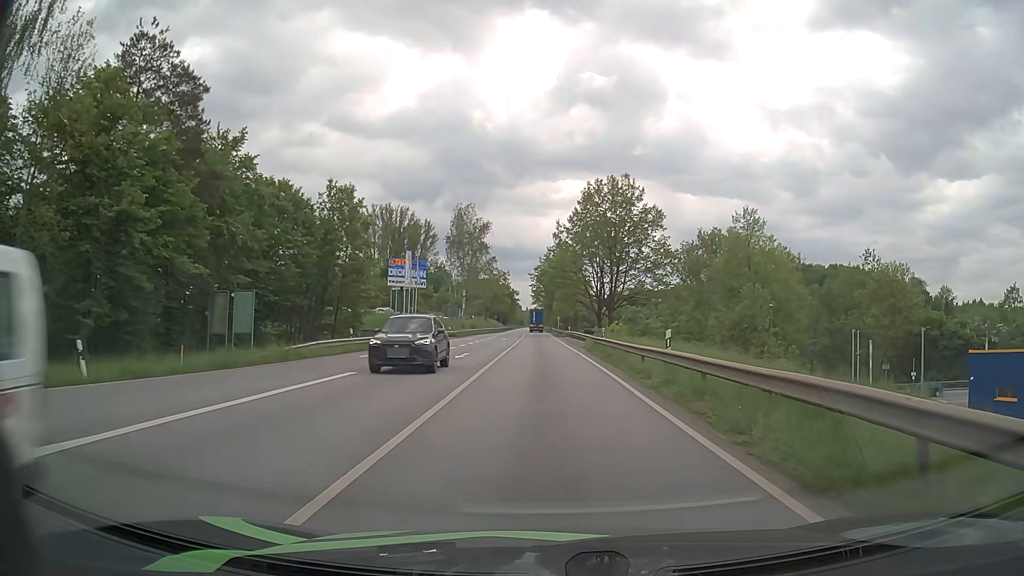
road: primary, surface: asphalt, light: Day
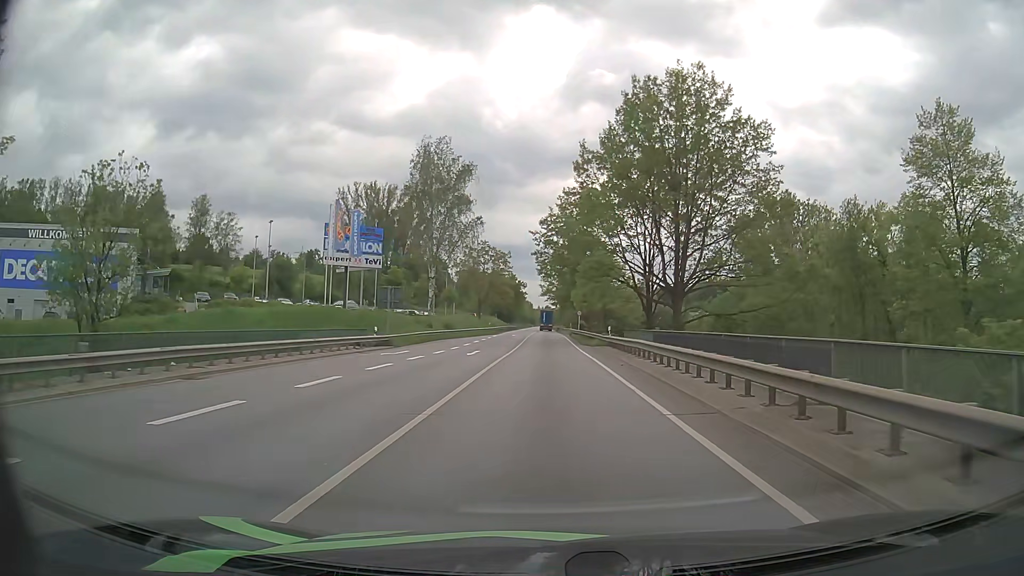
(-0.3, +37.8) m; -1°
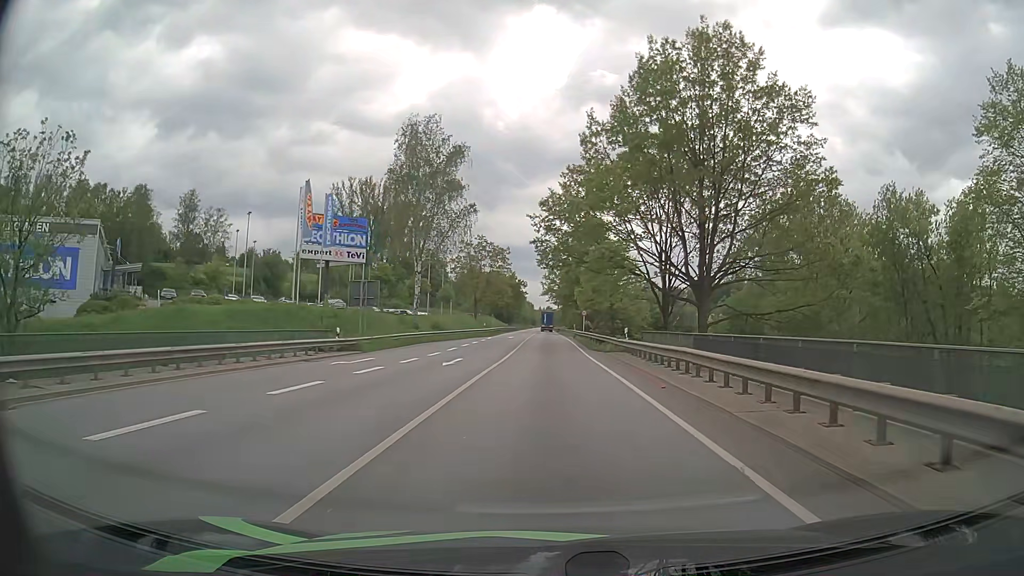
(0.0, +7.6) m; 0°
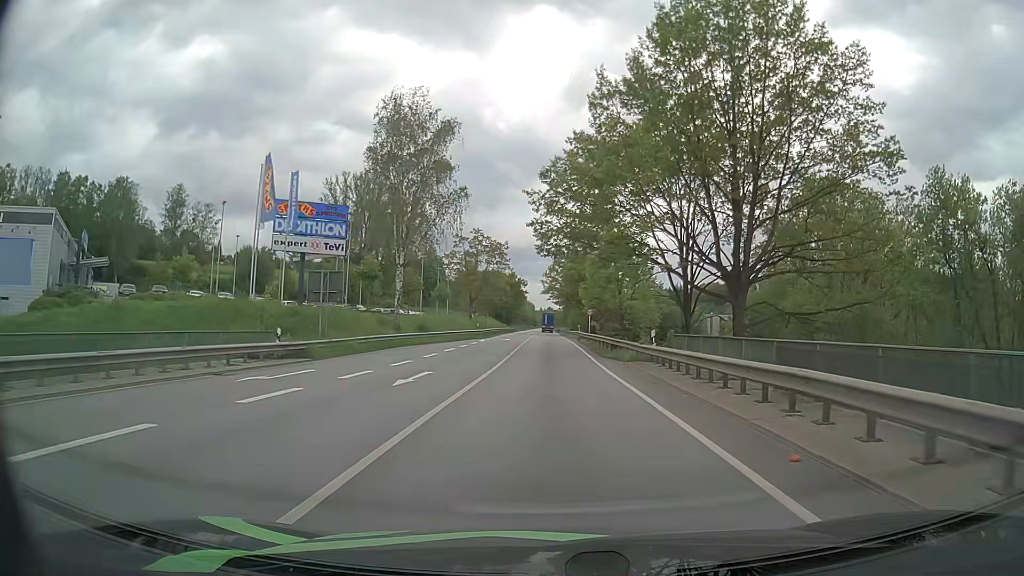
(0.0, +7.6) m; 0°
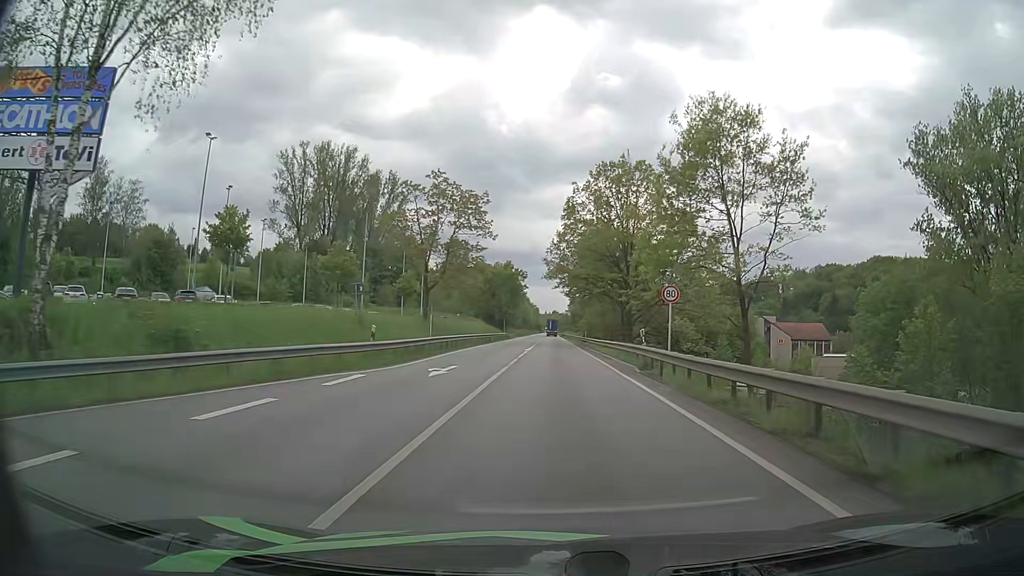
(-0.1, +38.4) m; 0°
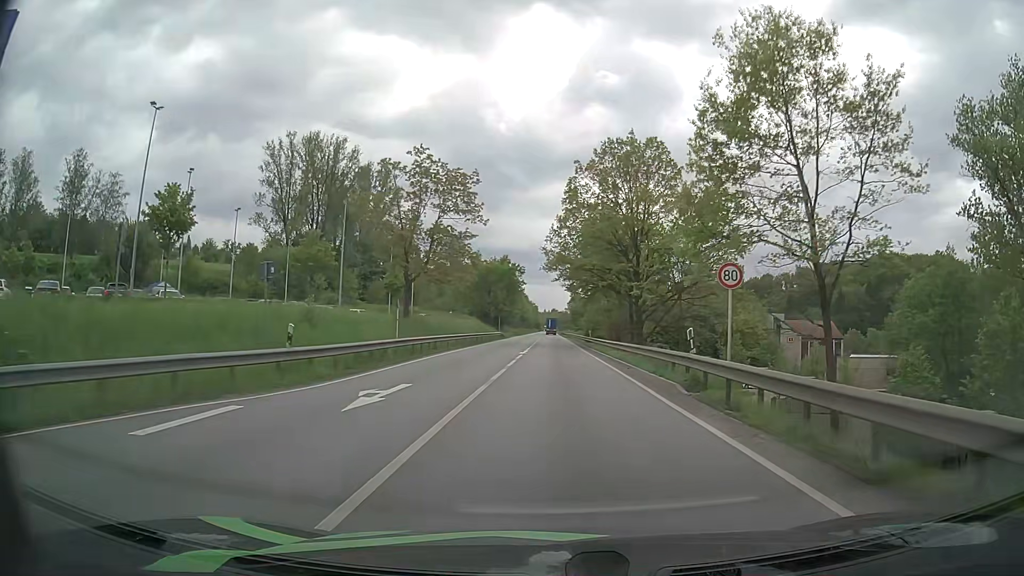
(-0.1, +7.7) m; 0°
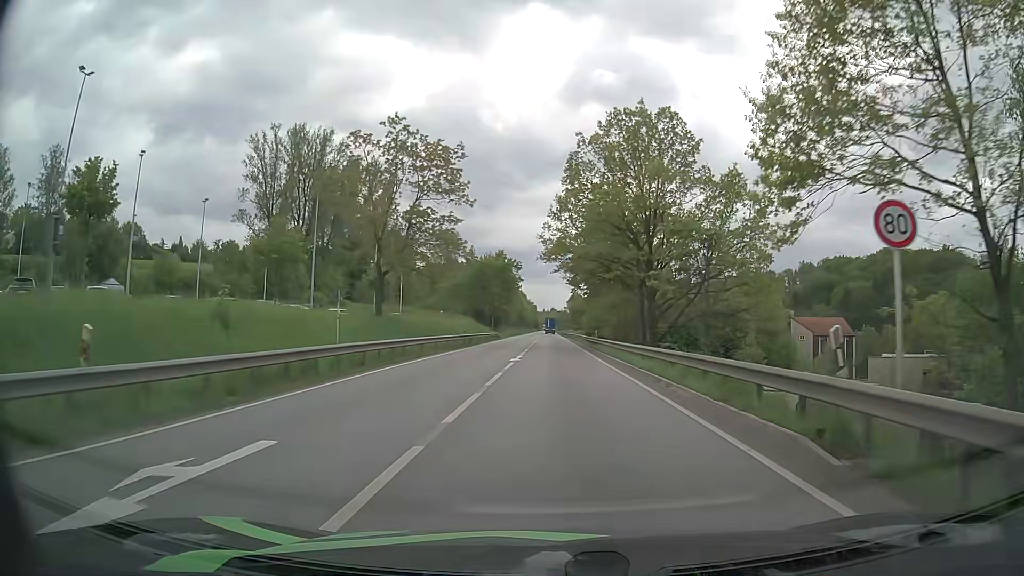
(0.0, +7.9) m; +1°
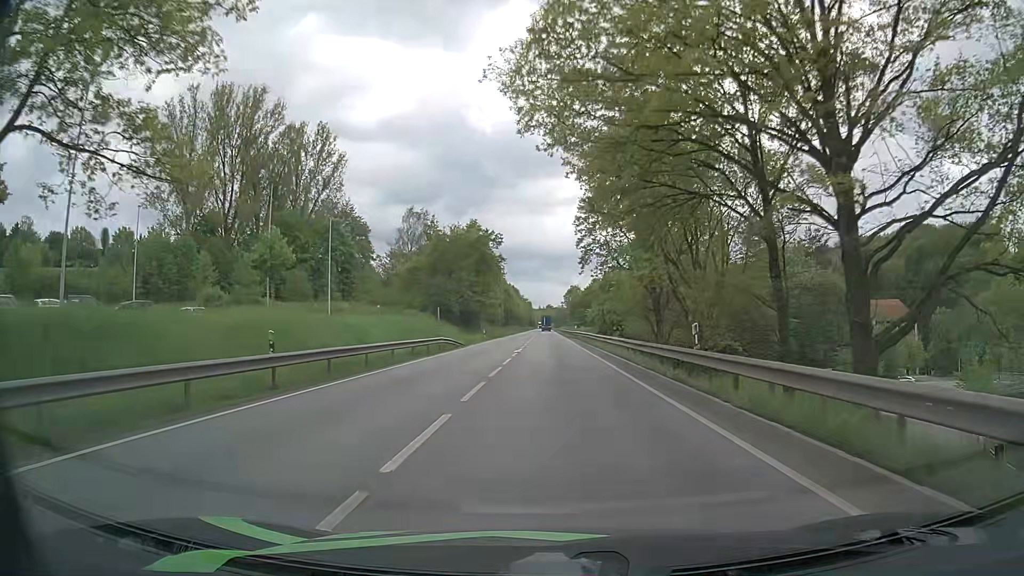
(0.0, +33.3) m; 0°
(0, +10) (0, +20) (0, +30) (0, +40) (0, +50) (0, +60) (0, +70) (0, +80) (0, +90) (0, +100) m
